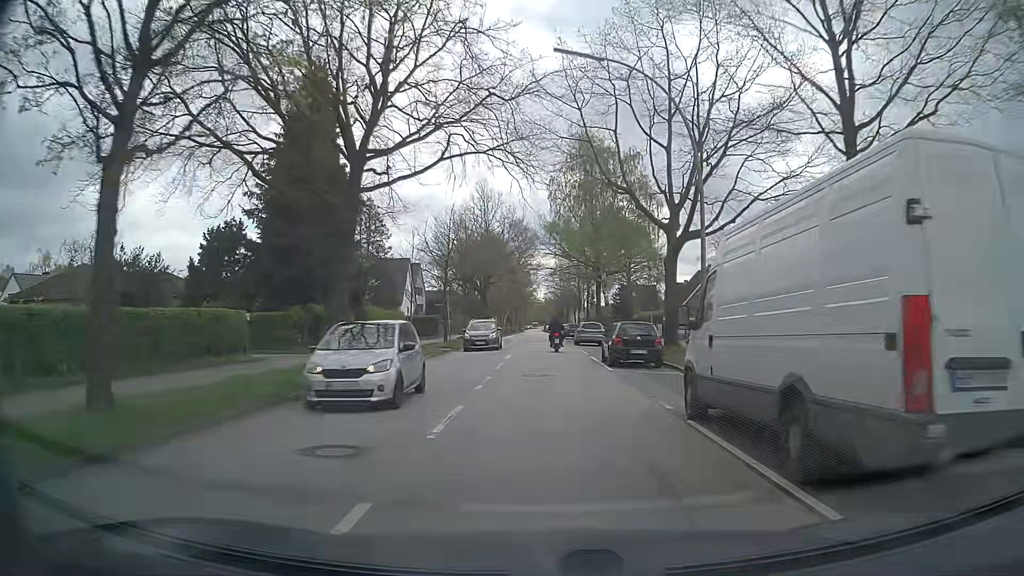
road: secondary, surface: asphalt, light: Day
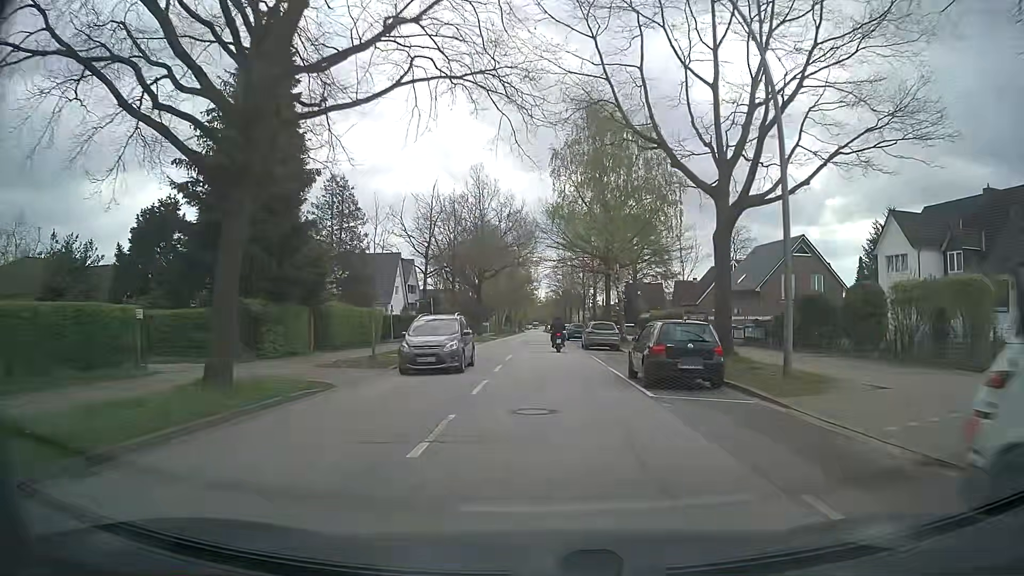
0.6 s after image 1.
(0.0, +7.2) m; 0°
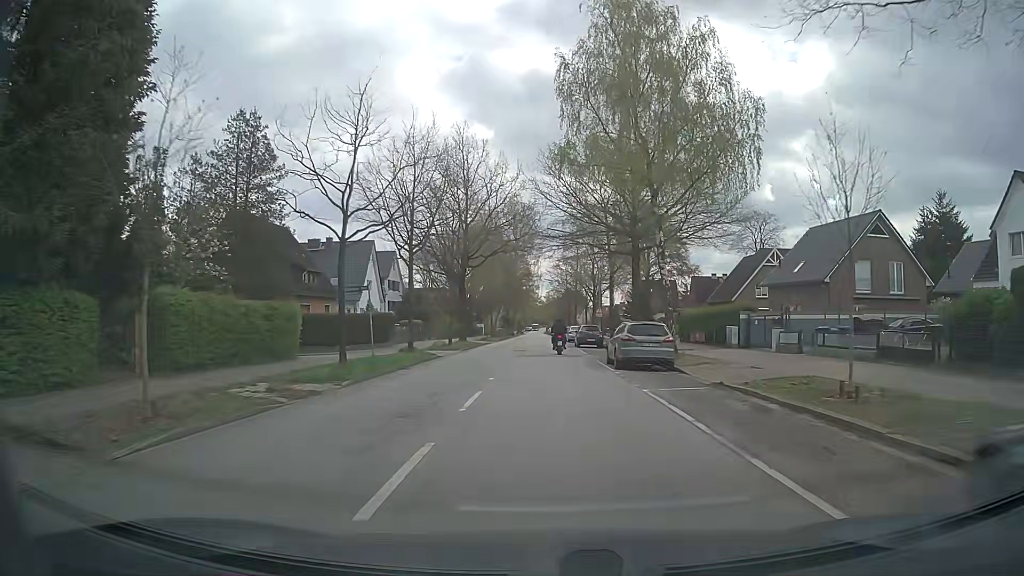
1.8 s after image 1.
(0.0, +14.3) m; -1°
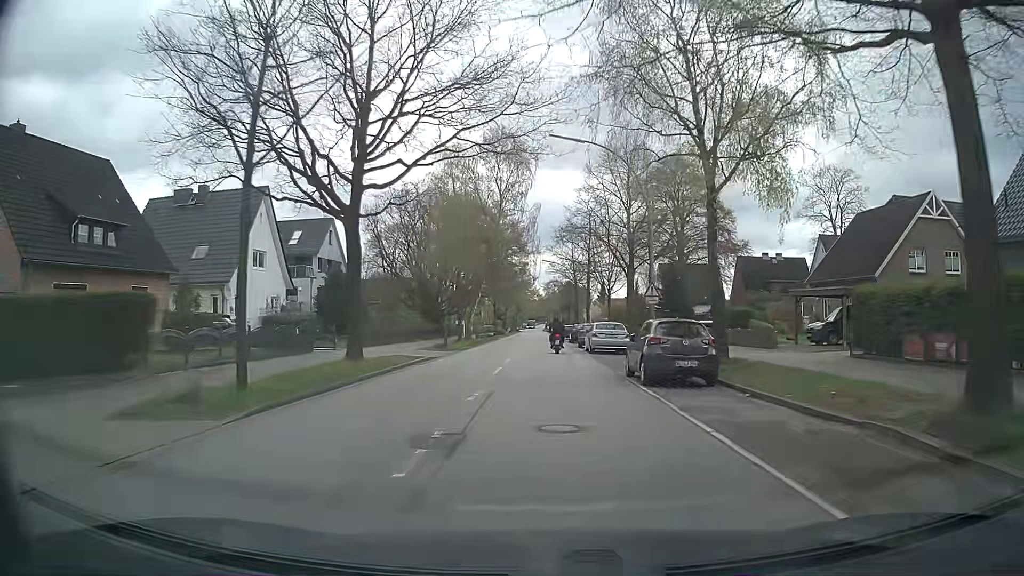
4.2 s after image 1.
(+0.5, +28.8) m; +1°
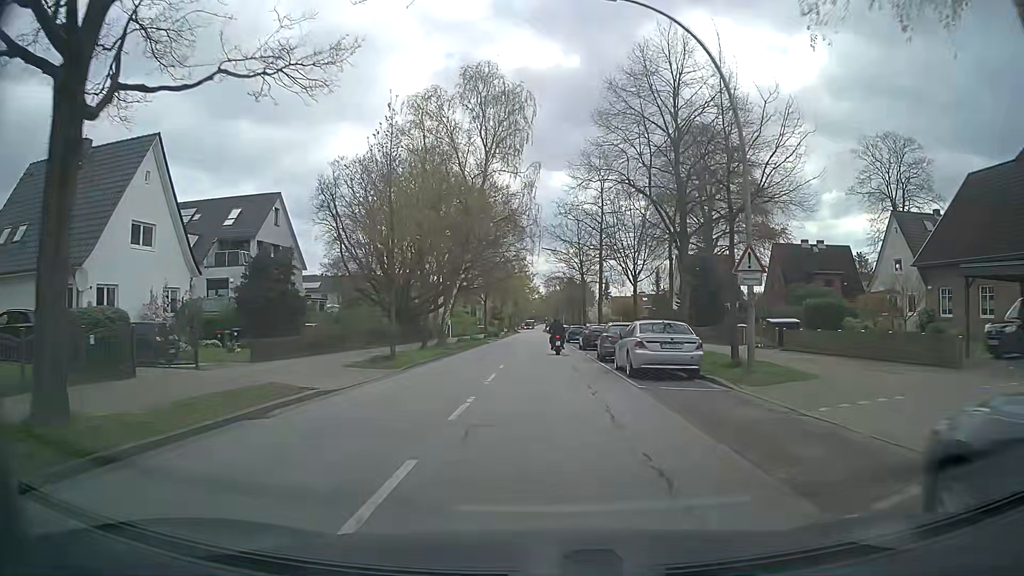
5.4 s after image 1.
(+0.1, +14.4) m; 0°
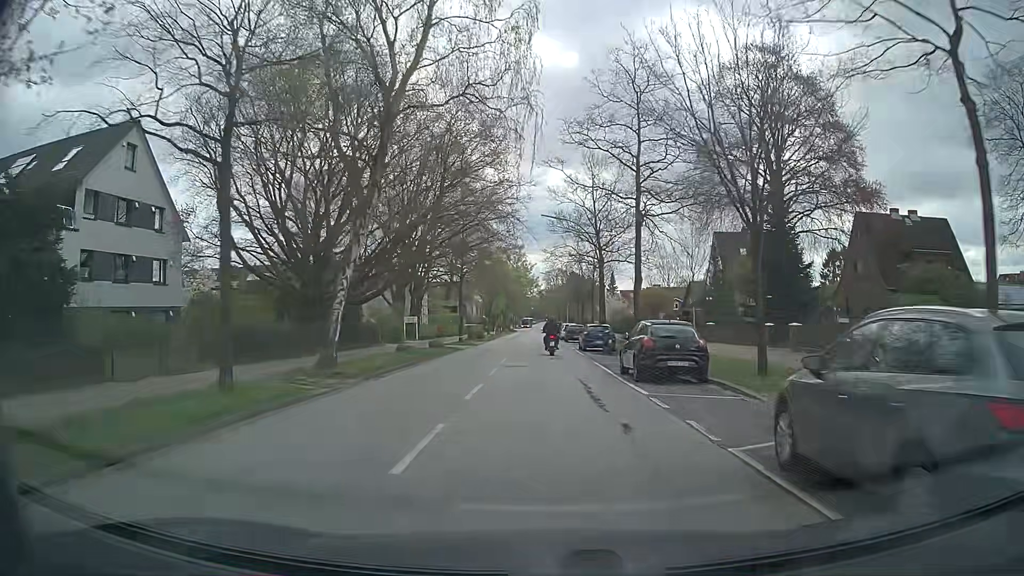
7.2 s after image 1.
(0.0, +21.5) m; 0°
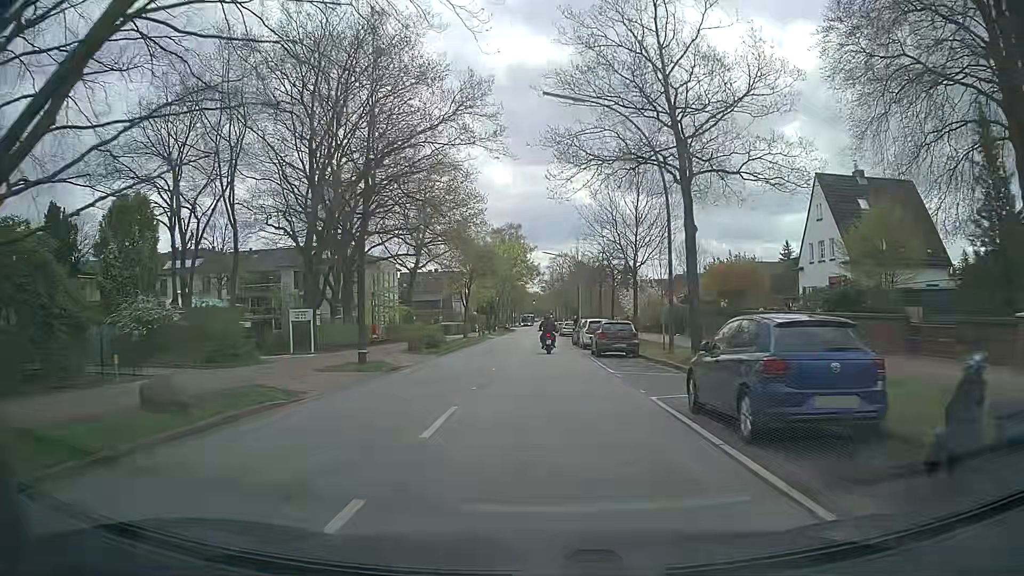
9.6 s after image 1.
(0.0, +28.2) m; 0°
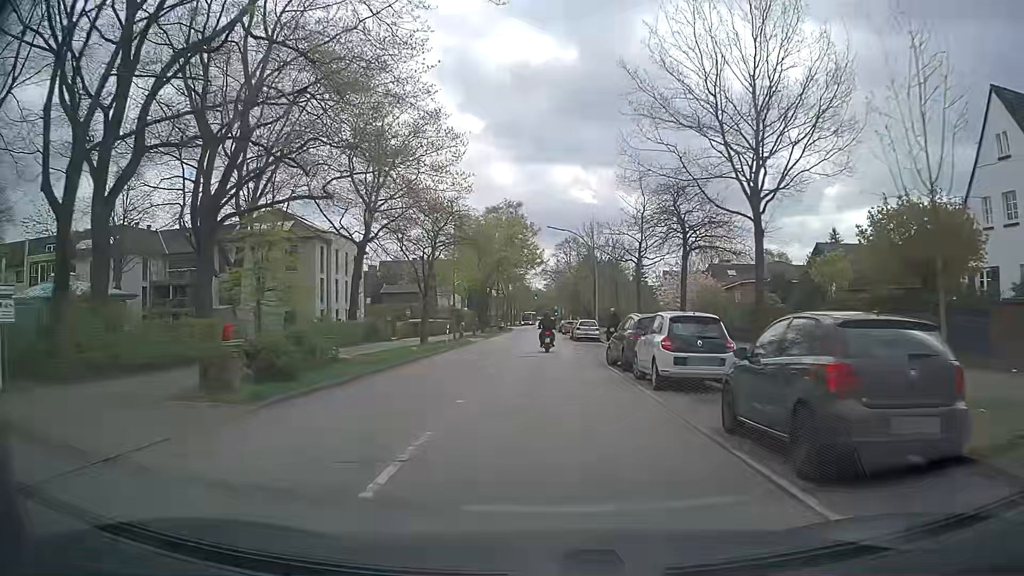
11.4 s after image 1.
(-0.3, +20.9) m; -1°
(0, +10) (0, +20) (0, +30) (0, +40) (0, +50) (+1, +60) (+1, +70) (+1, +80) (+1, +90) (+1, +100) m
